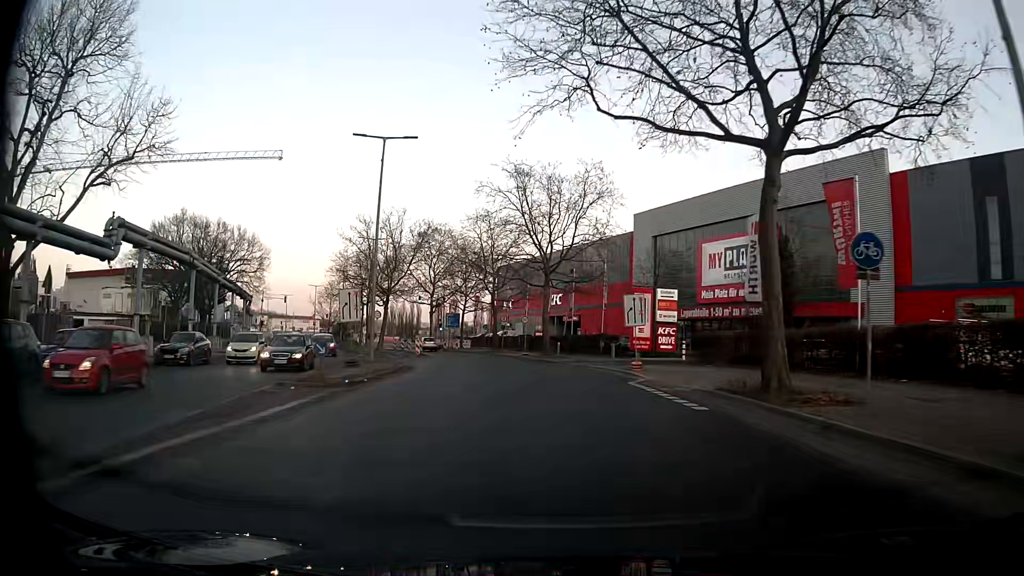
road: secondary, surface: asphalt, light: Day
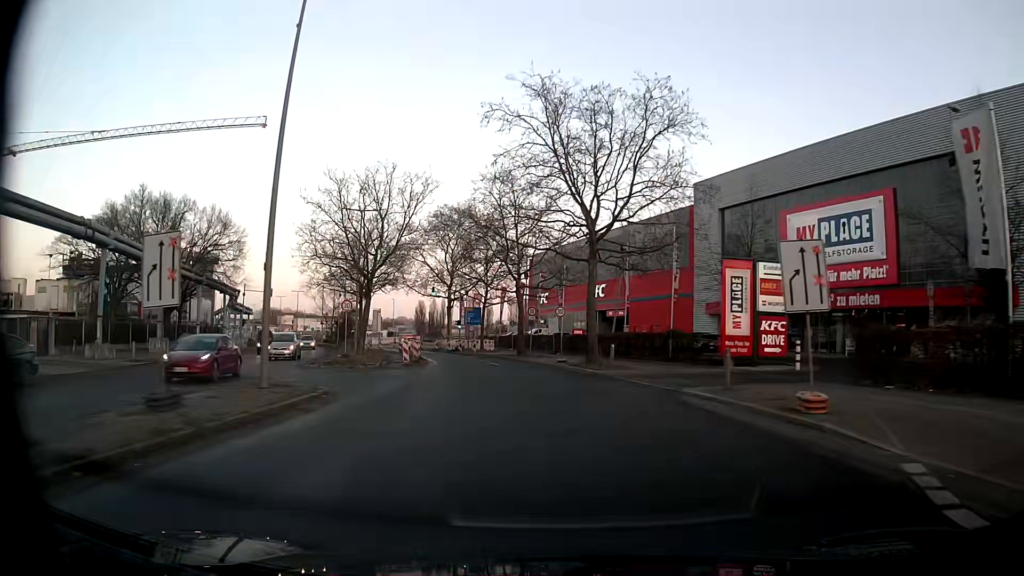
(-0.3, +15.3) m; -3°
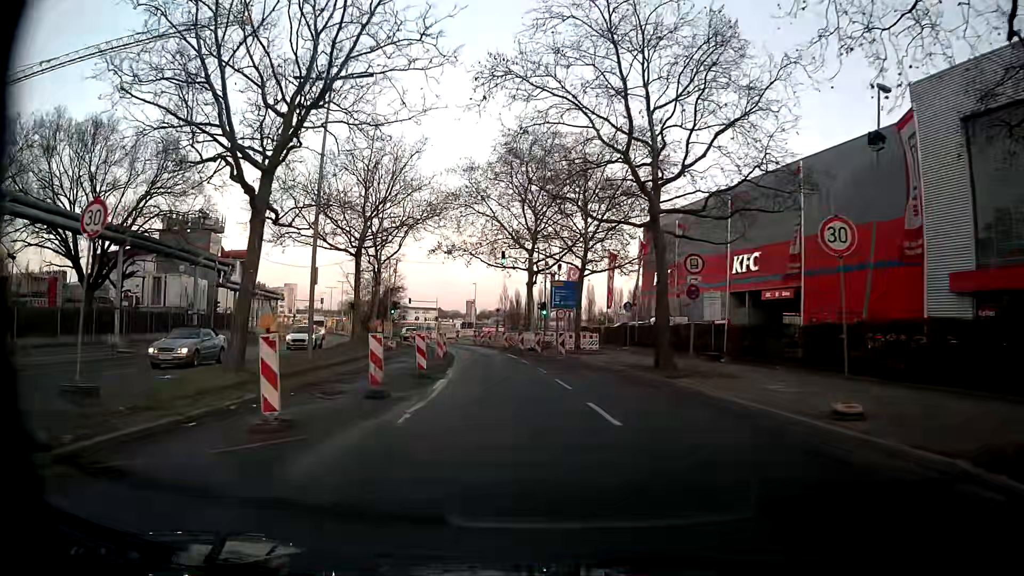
(-1.7, +25.2) m; -7°
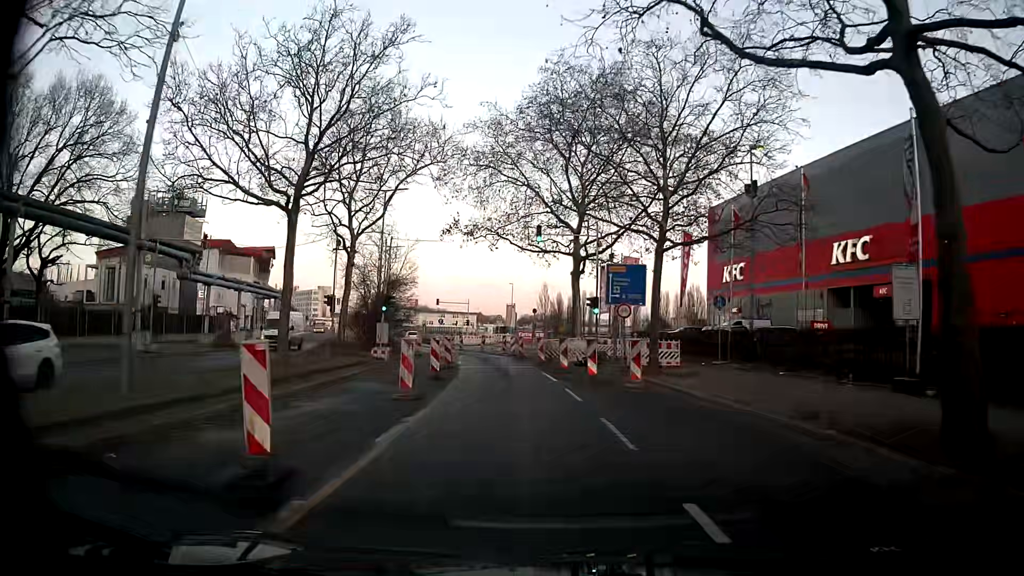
(-0.7, +13.1) m; -5°
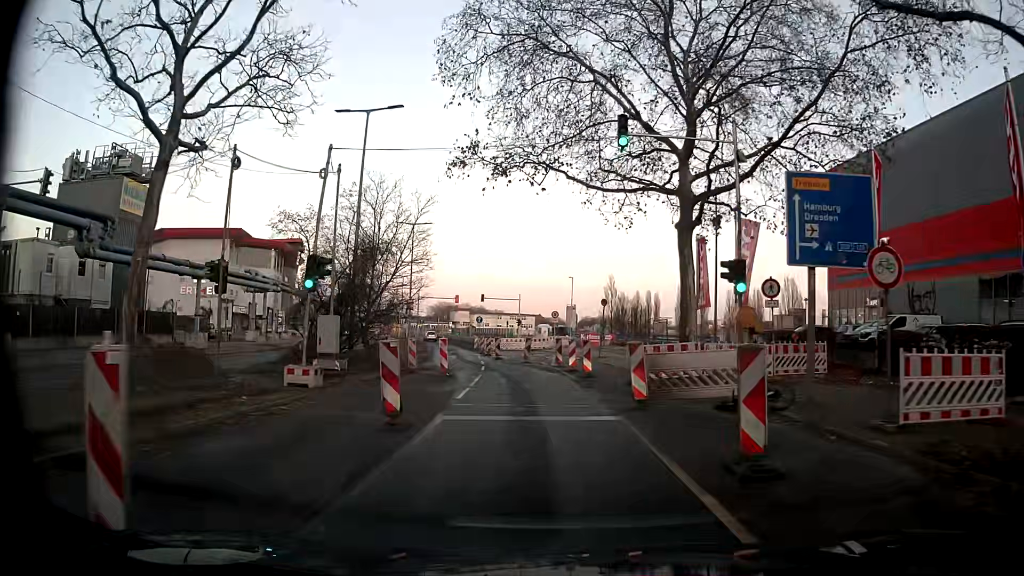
(-0.5, +17.3) m; -5°
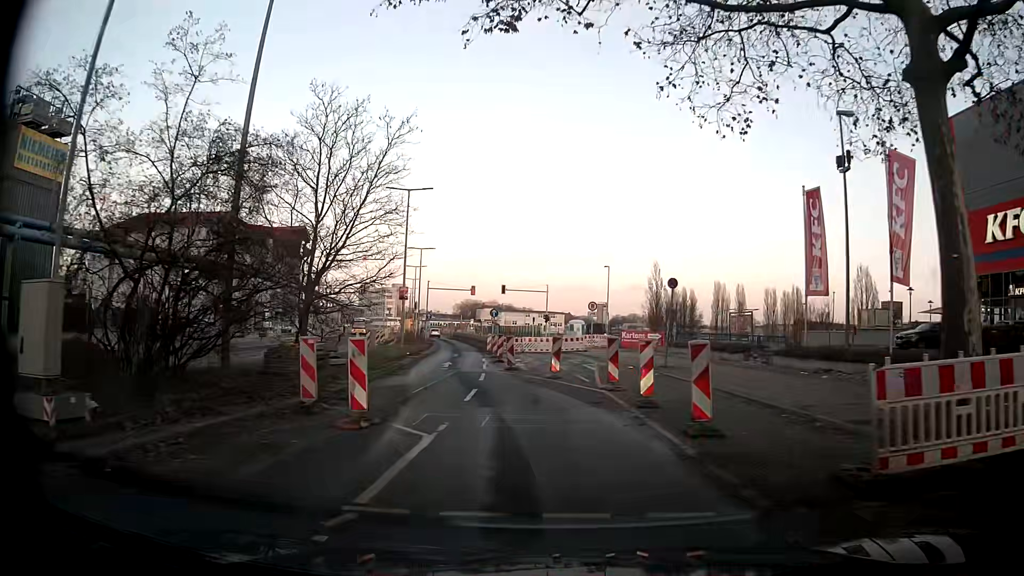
(-0.2, +13.3) m; -1°
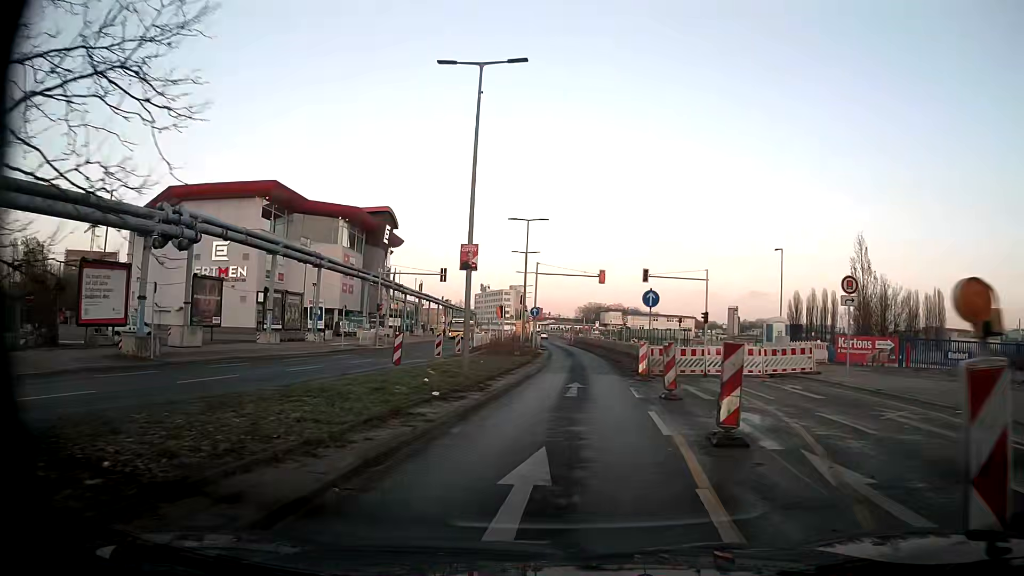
(-2.8, +22.1) m; -11°
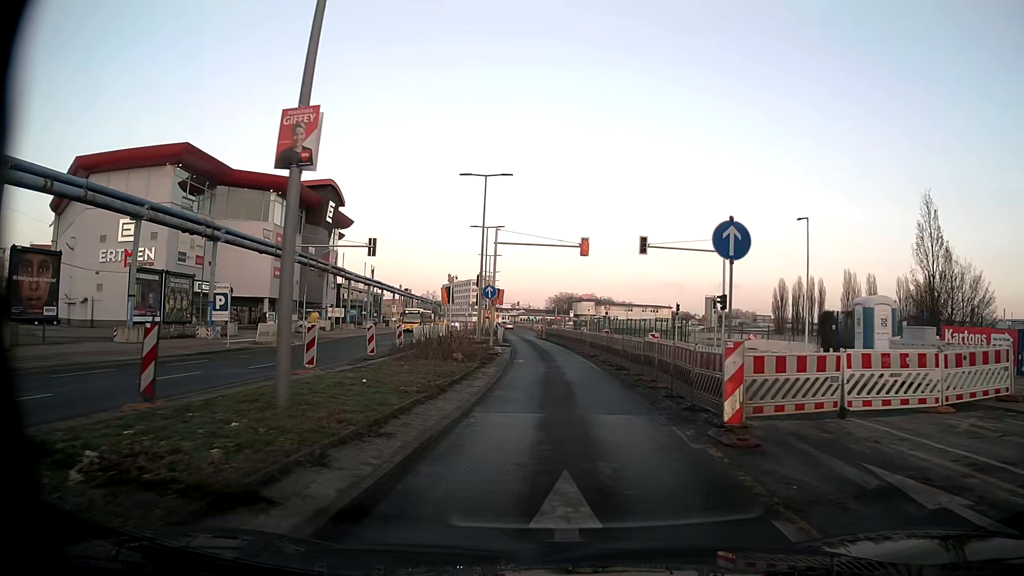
(+0.4, +13.4) m; +3°
(0, +10) (0, +20) (0, +30) (0, +40) (-1, +50) (-2, +60) (-3, +70) (-3, +80) (-2, +90) (-2, +100) m
